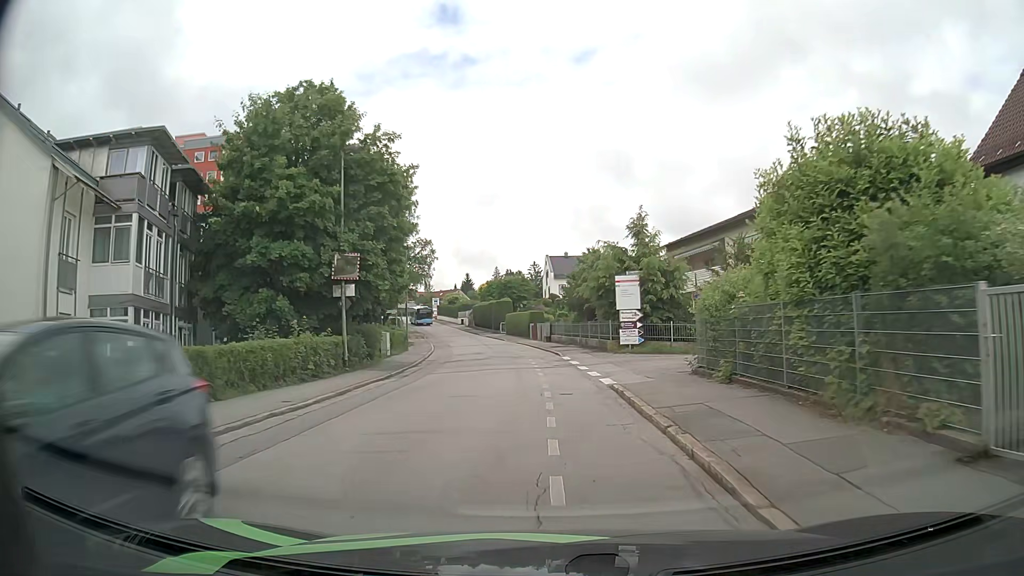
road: residential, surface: asphalt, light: Day
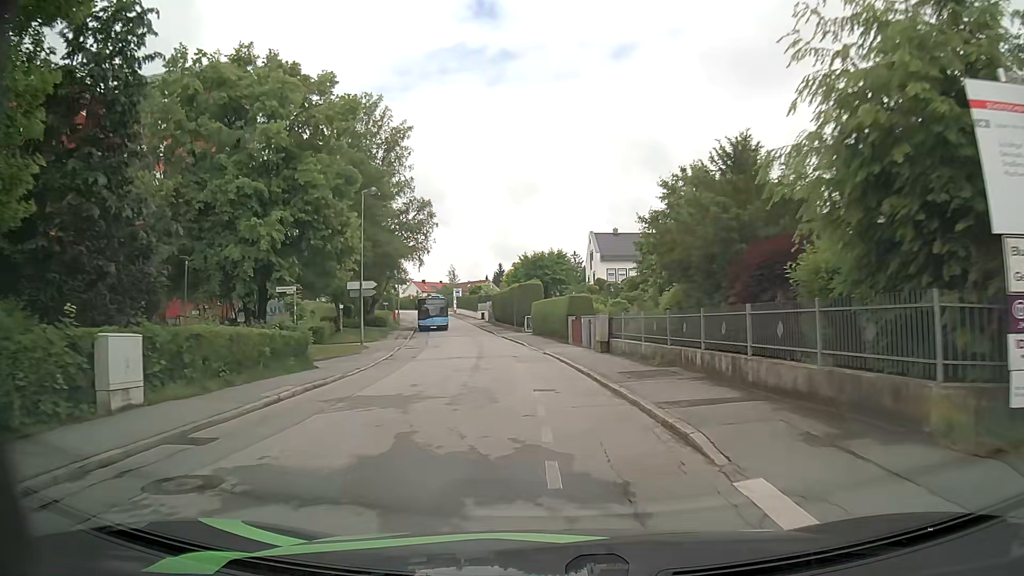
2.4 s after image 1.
(-0.5, +23.6) m; -2°
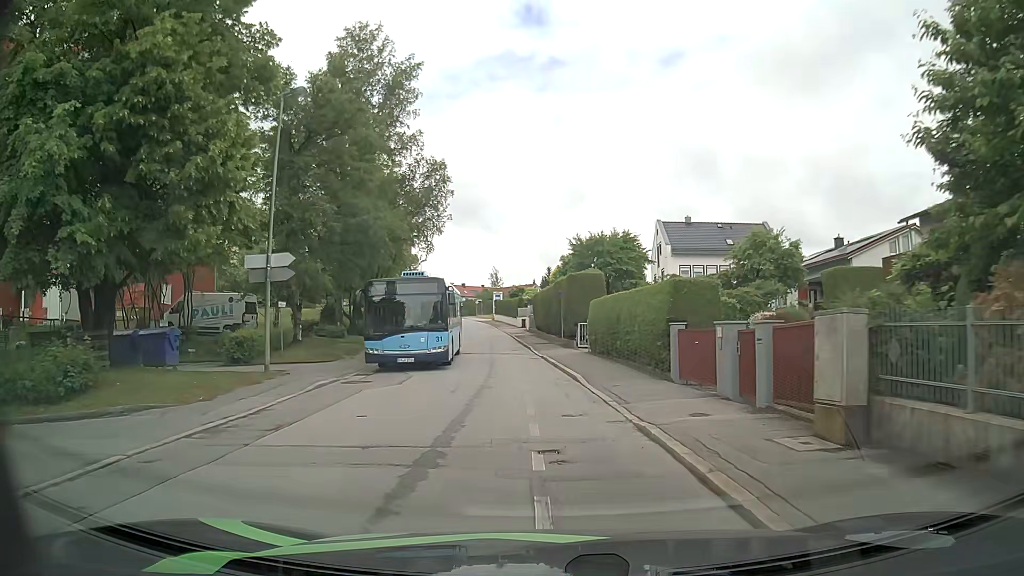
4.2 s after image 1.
(-0.9, +16.9) m; -5°
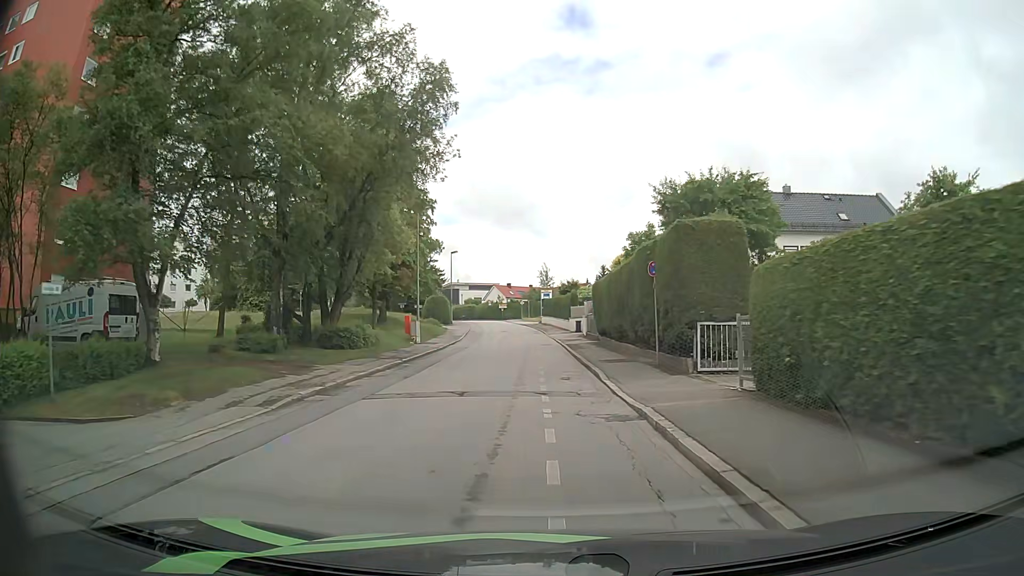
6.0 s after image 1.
(-0.8, +16.6) m; -5°
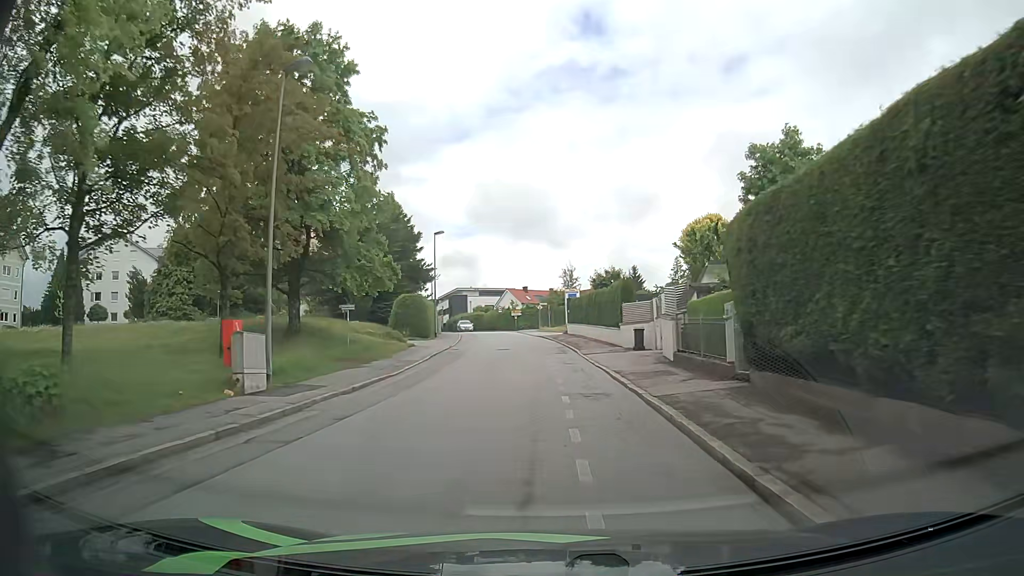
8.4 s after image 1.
(-0.4, +24.0) m; -1°
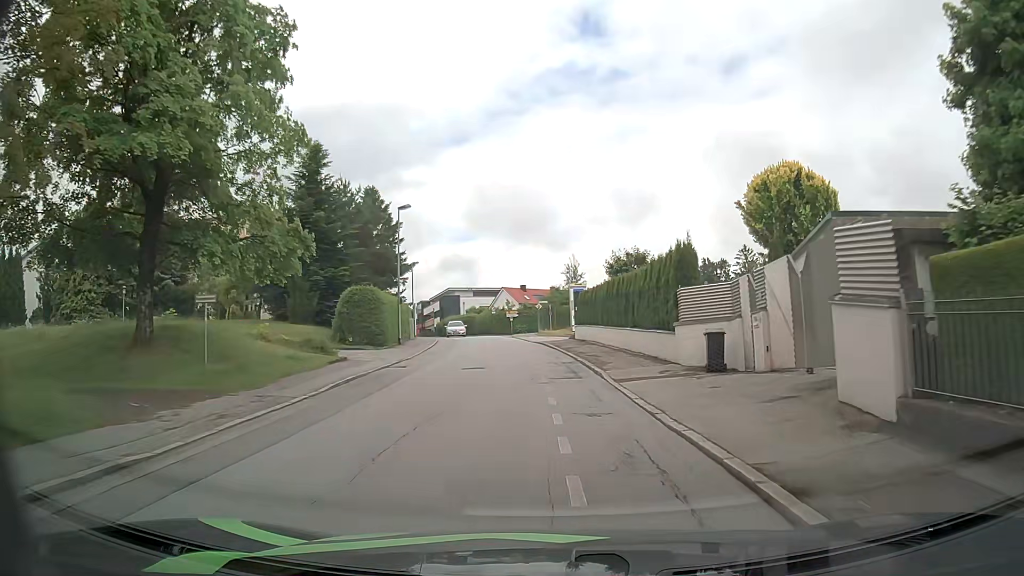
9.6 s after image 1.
(0.0, +13.0) m; 0°
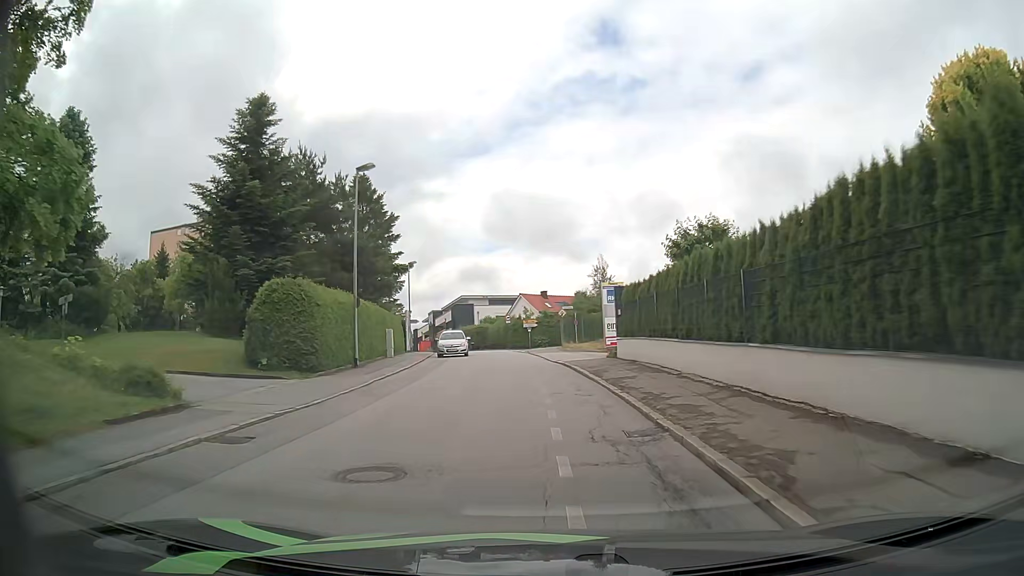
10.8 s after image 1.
(-0.2, +12.9) m; -2°
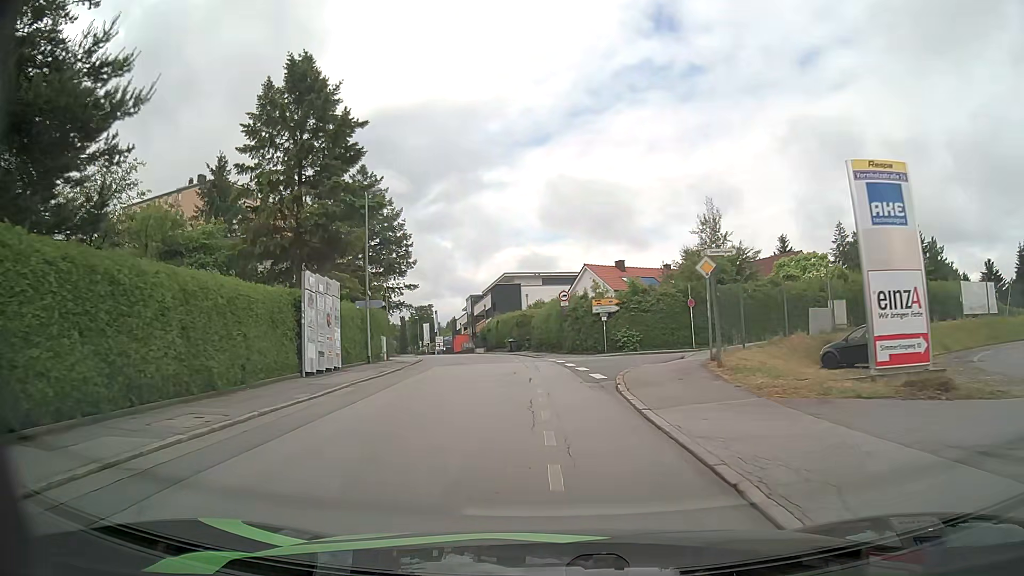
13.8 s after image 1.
(-1.3, +30.6) m; -5°
(0, +10) (-1, +20) (-2, +30) (-4, +40) (-5, +50) (-8, +59) (-10, +69) (-13, +79) (-16, +88) (-19, +98) m
